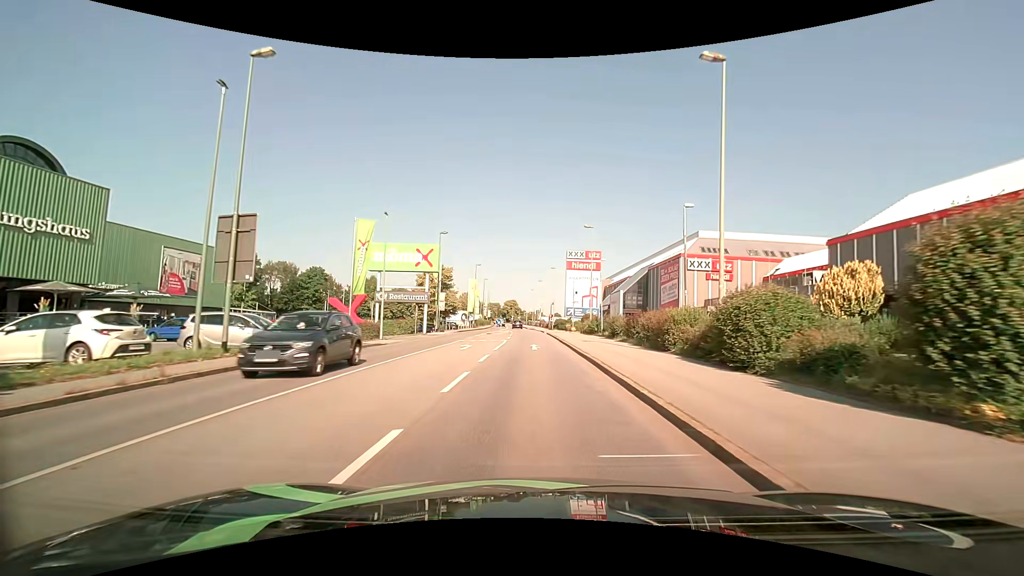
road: tertiary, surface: asphalt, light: Day
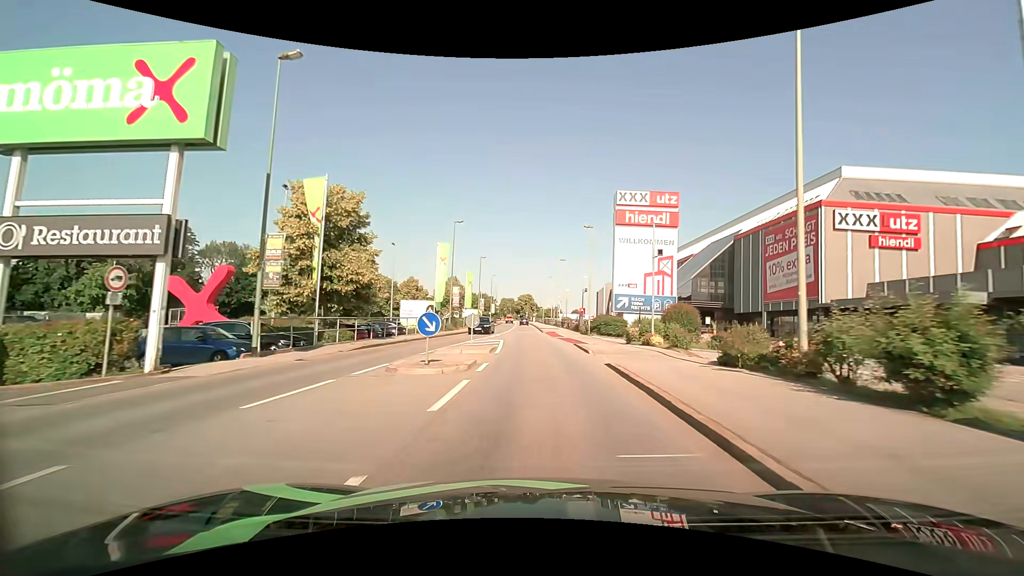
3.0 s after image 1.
(-0.5, +34.3) m; -2°
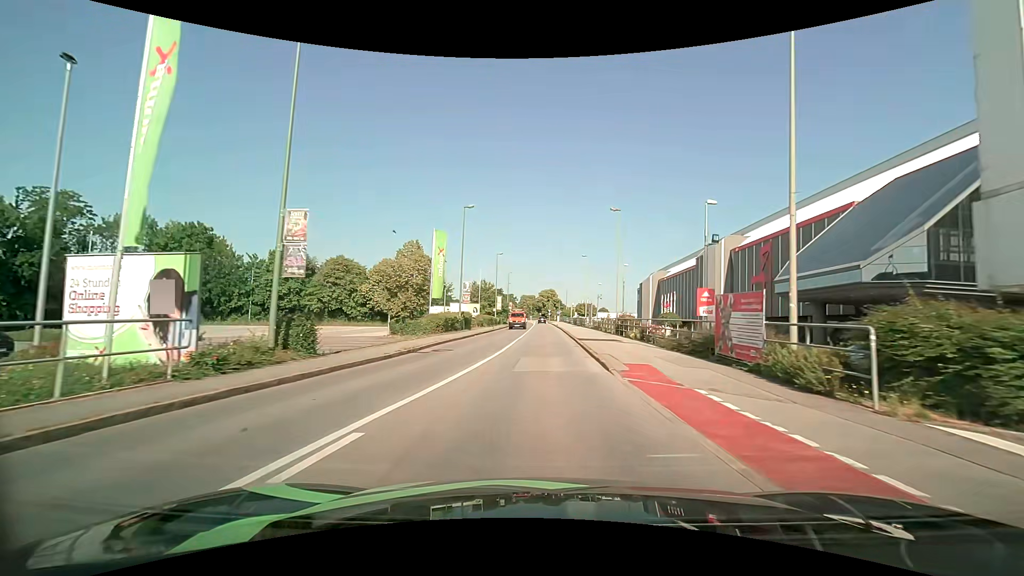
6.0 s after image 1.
(-0.7, +33.6) m; -3°
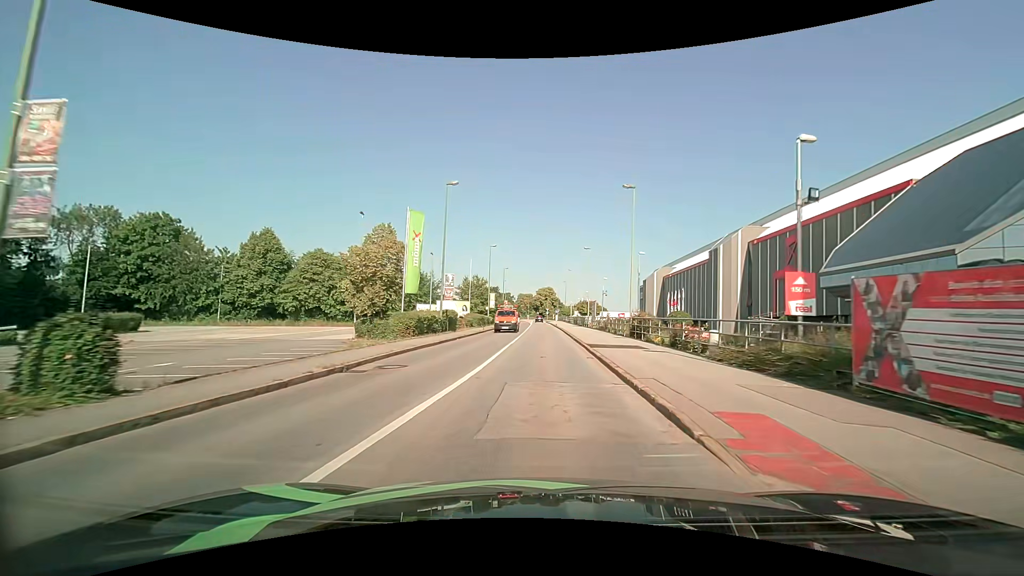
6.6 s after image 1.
(0.0, +6.8) m; 0°
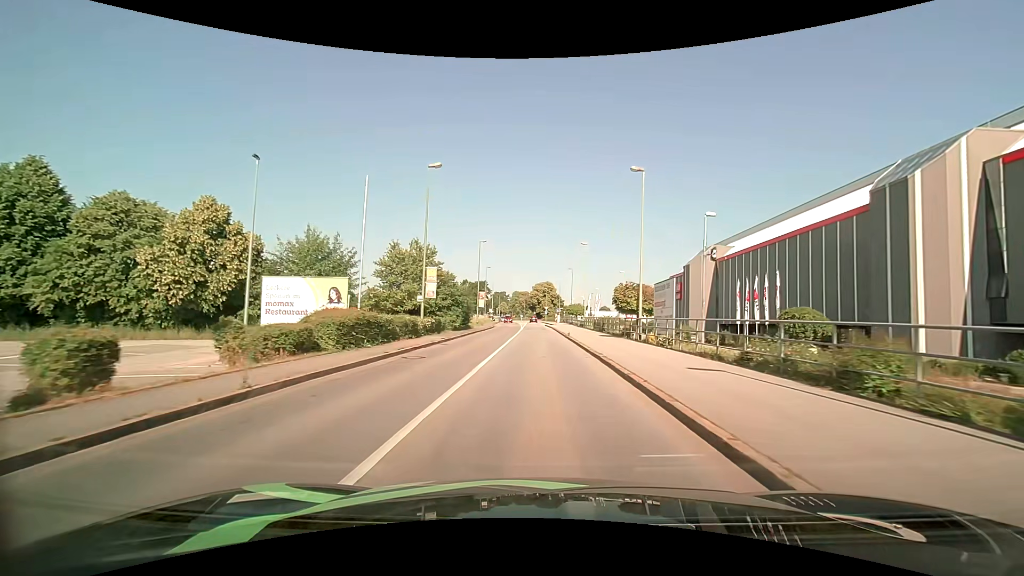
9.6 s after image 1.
(+0.4, +34.0) m; 0°
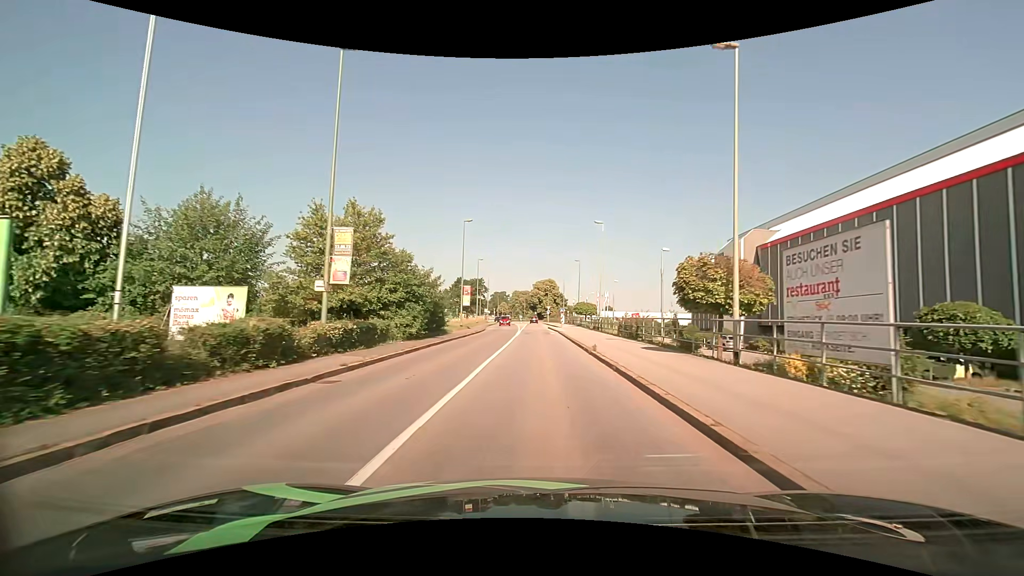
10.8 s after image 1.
(-0.1, +13.5) m; -1°
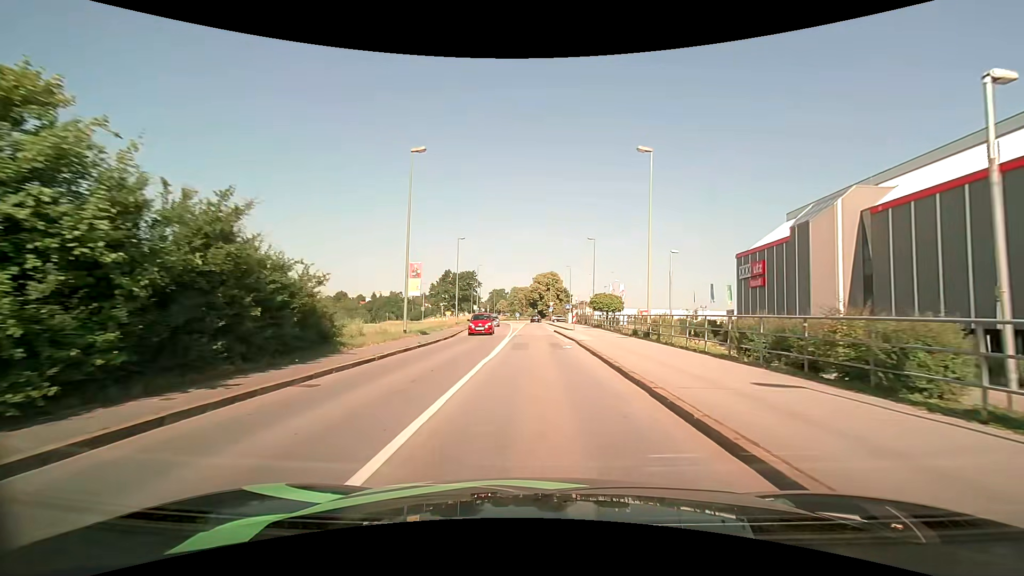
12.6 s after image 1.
(+0.1, +19.5) m; 0°
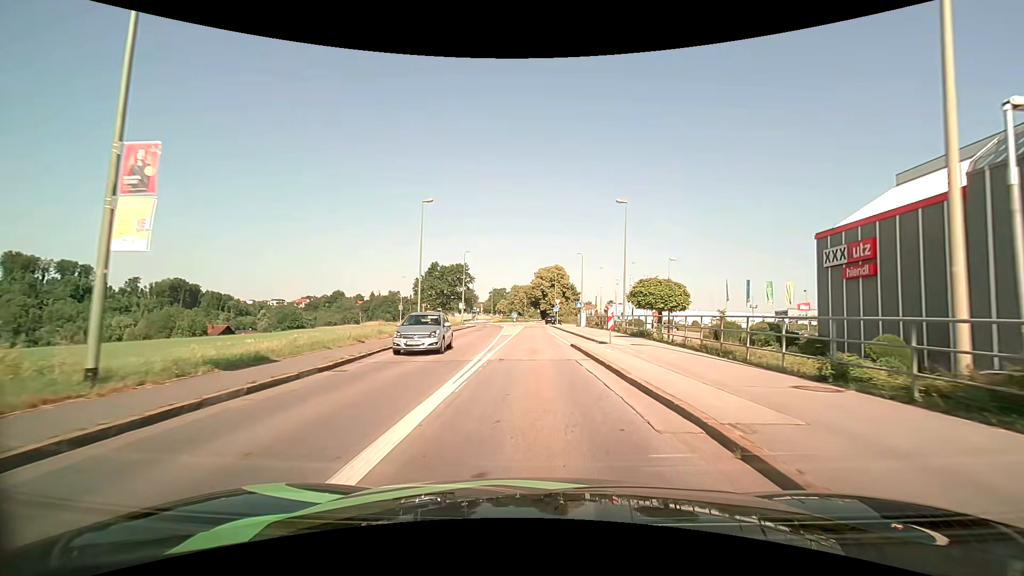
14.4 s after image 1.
(0.0, +18.7) m; 0°
(0, +10) (0, +20) (0, +30) (0, +40) (0, +50) (-1, +60) (-1, +70) (+1, +80) (+4, +89) (+1, +99) m
